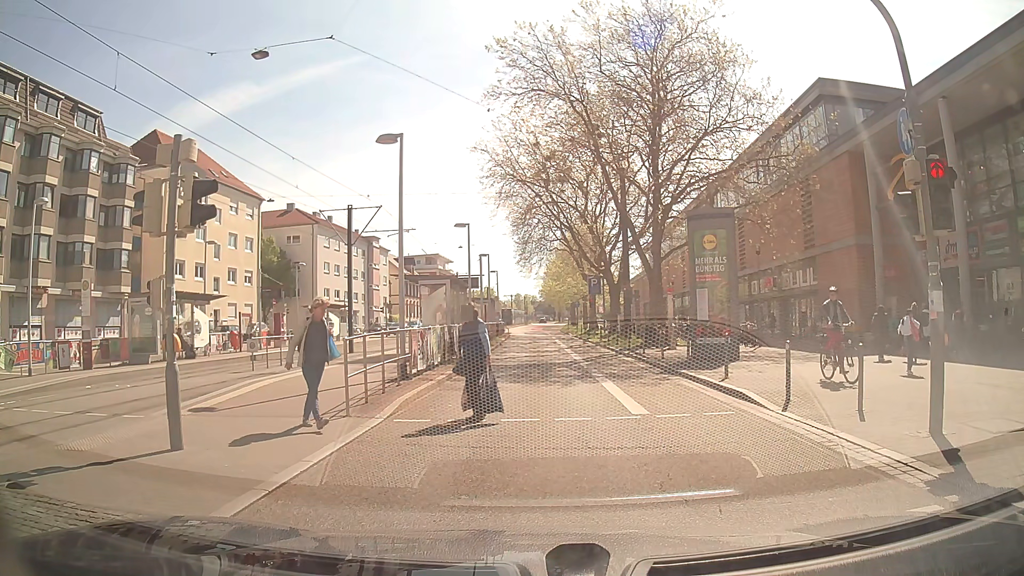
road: secondary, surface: asphalt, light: Day
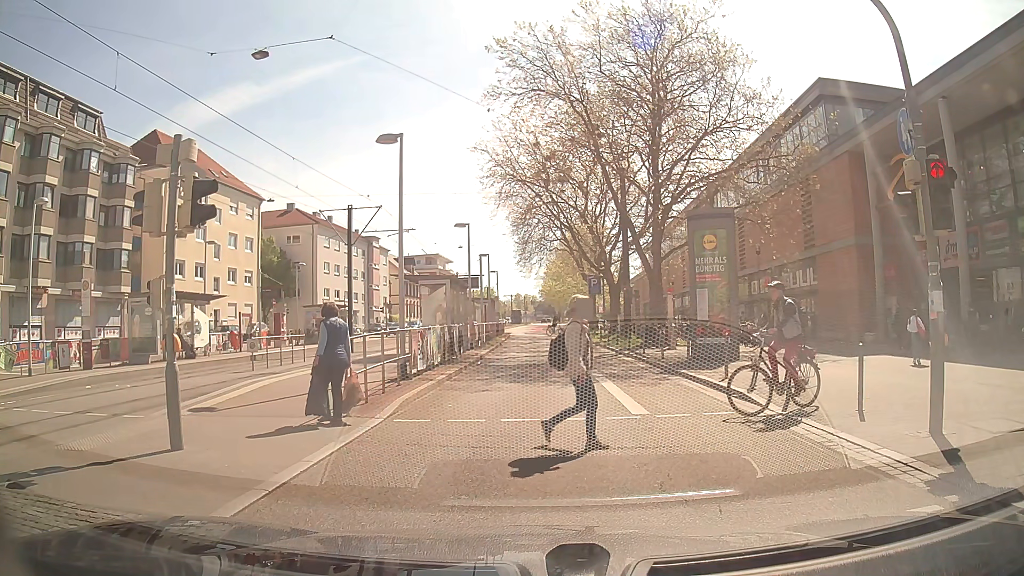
(0.0, 0.0) m; 0°
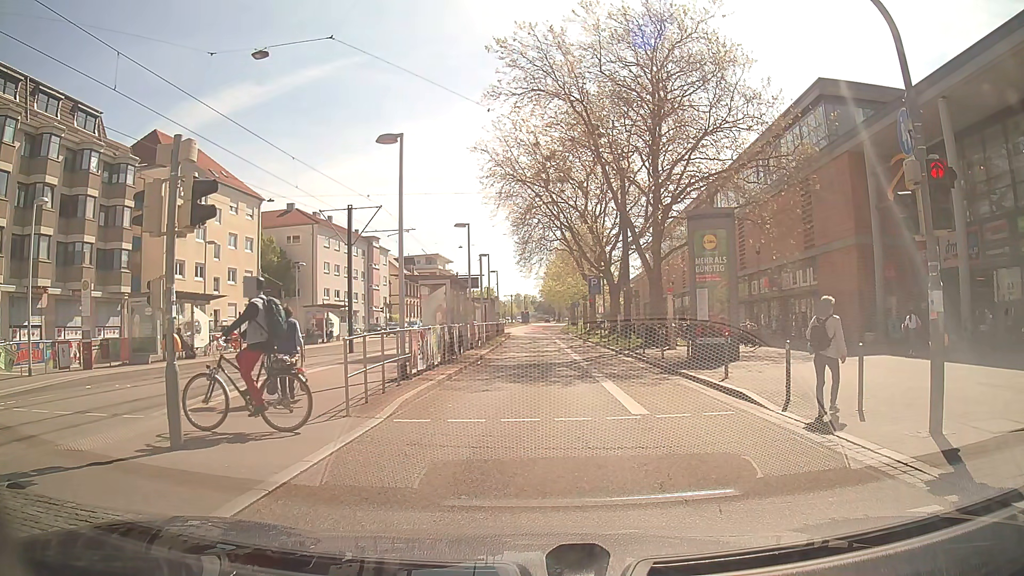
(0.0, 0.0) m; 0°
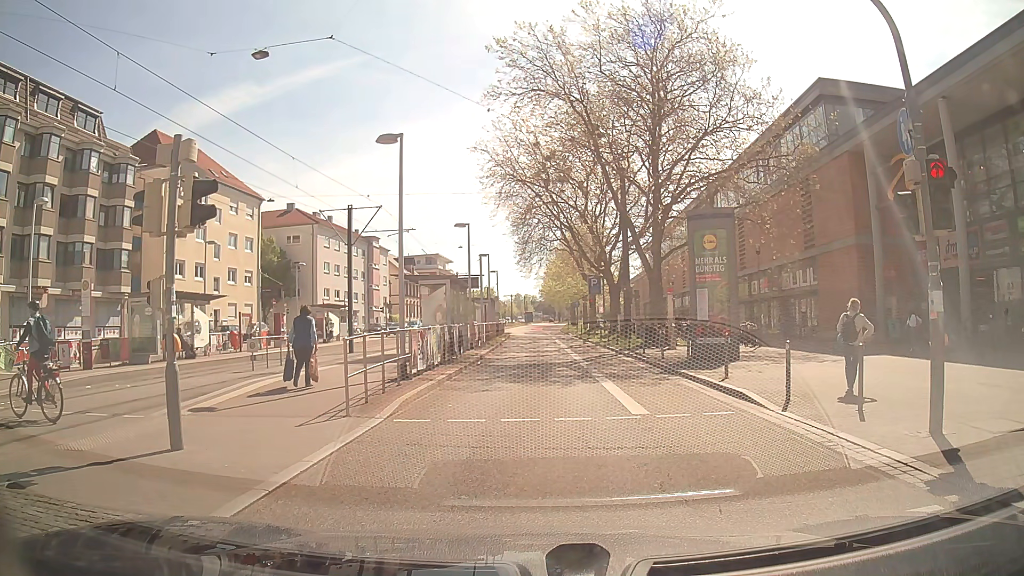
(0.0, 0.0) m; 0°
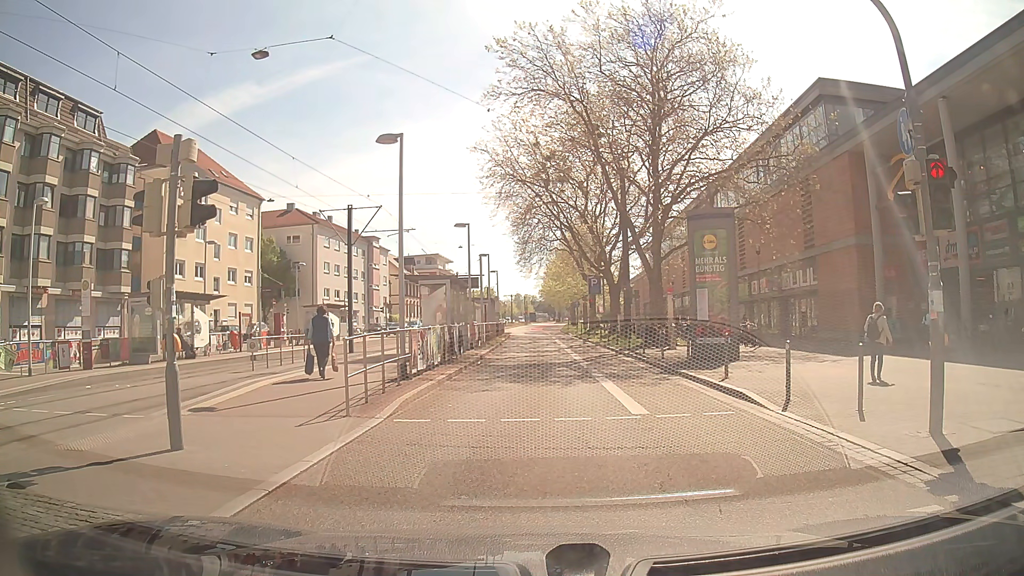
(0.0, 0.0) m; 0°
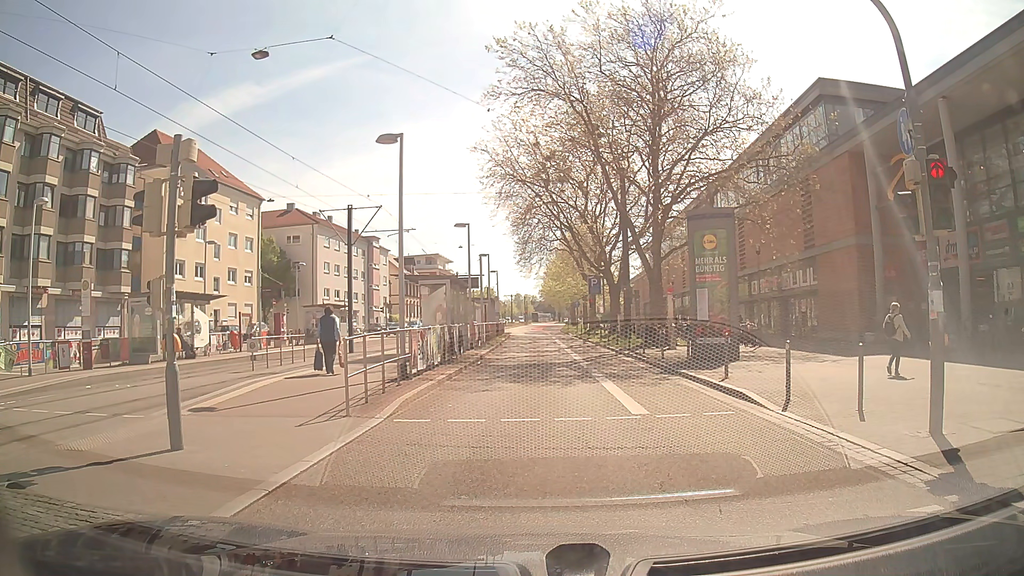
(0.0, 0.0) m; 0°
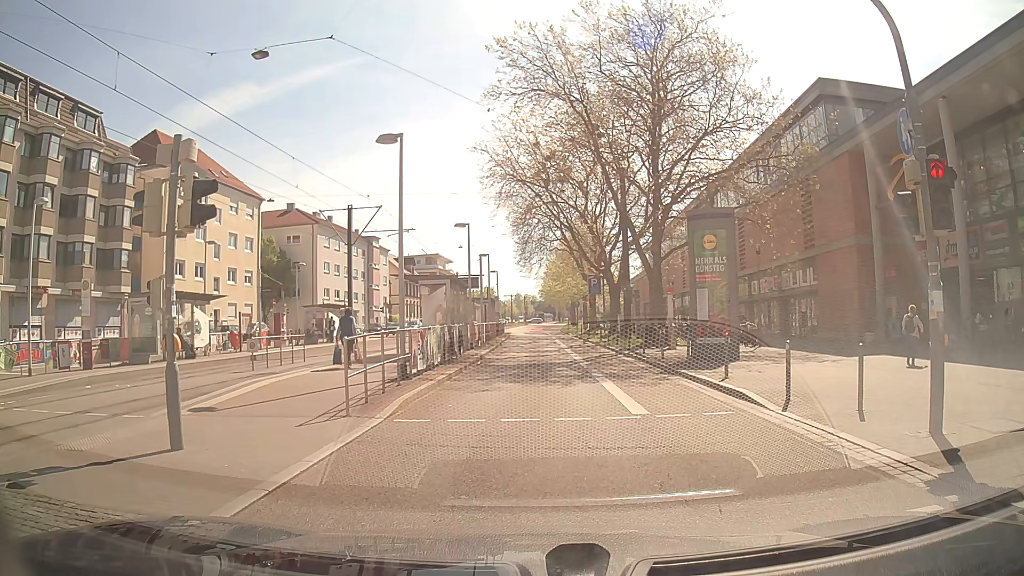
(0.0, 0.0) m; 0°
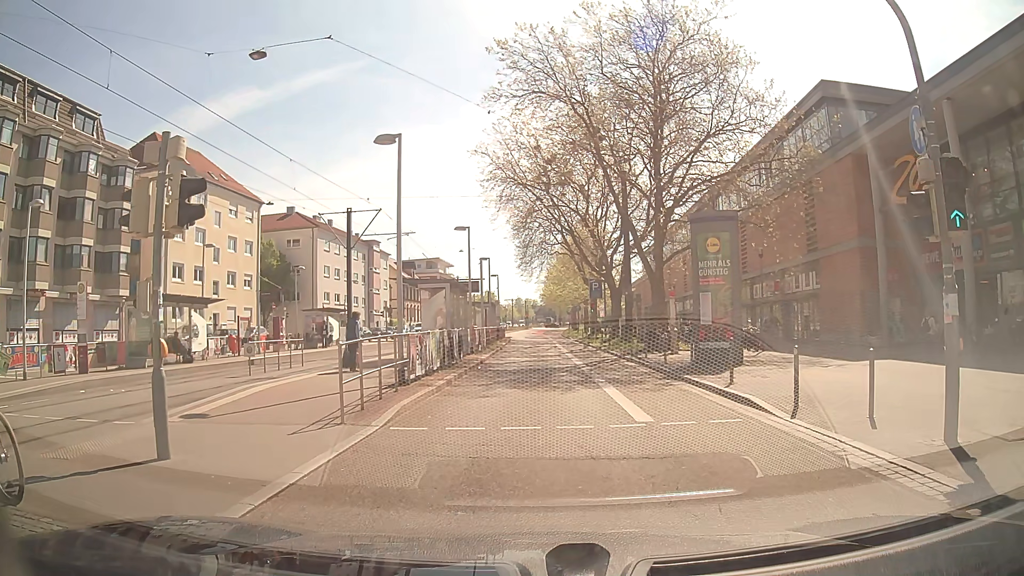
(0.0, +0.4) m; 0°
(0, +10) (0, +20) (+1, +30) (+1, +40) (+1, +50) (+1, +60) (+1, +70) (0, +80) (-1, +90) (-1, +100) m
